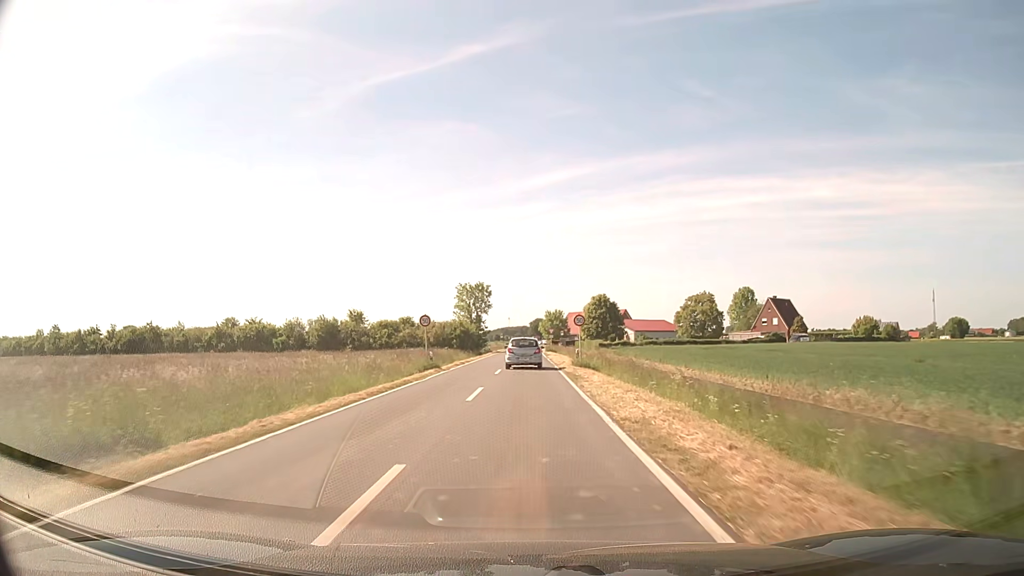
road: secondary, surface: asphalt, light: Day
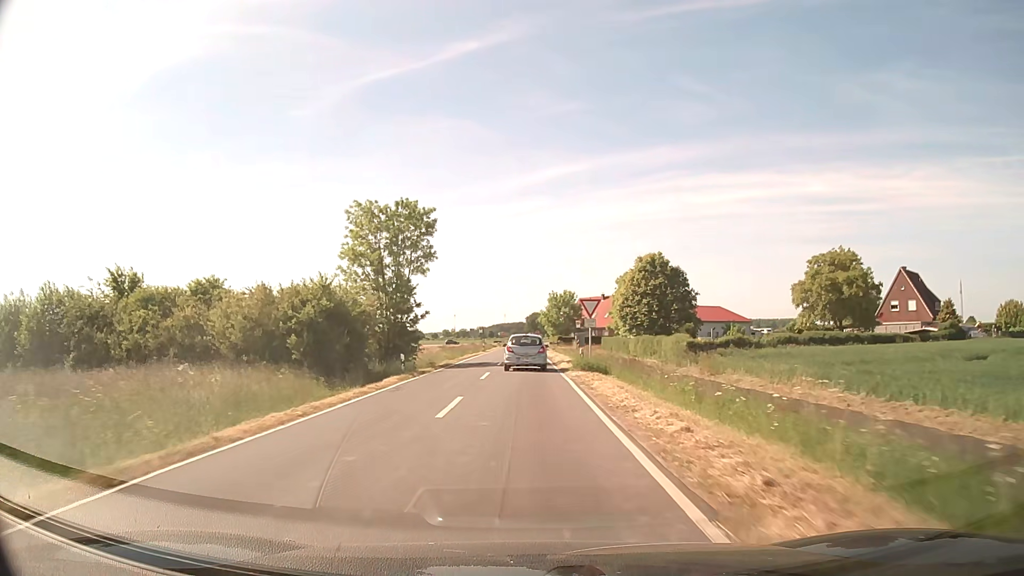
(+0.4, +53.7) m; +1°
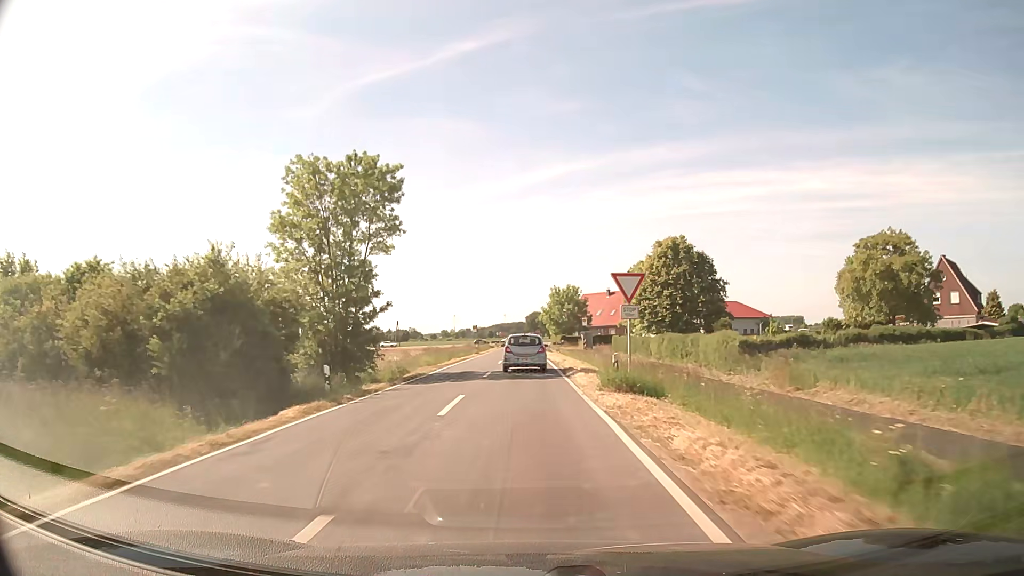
(0.0, +10.2) m; 0°
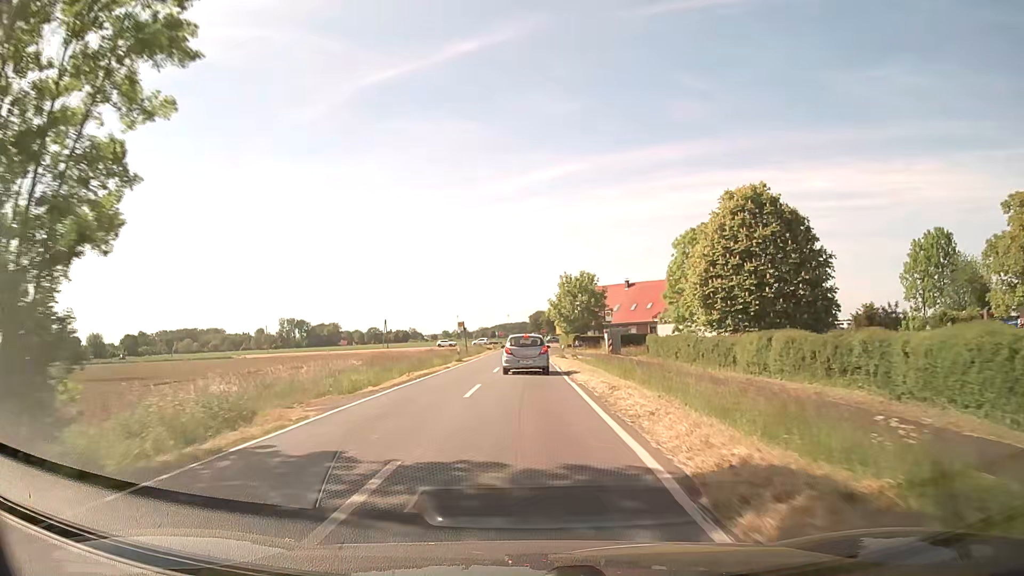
(-0.1, +19.9) m; 0°
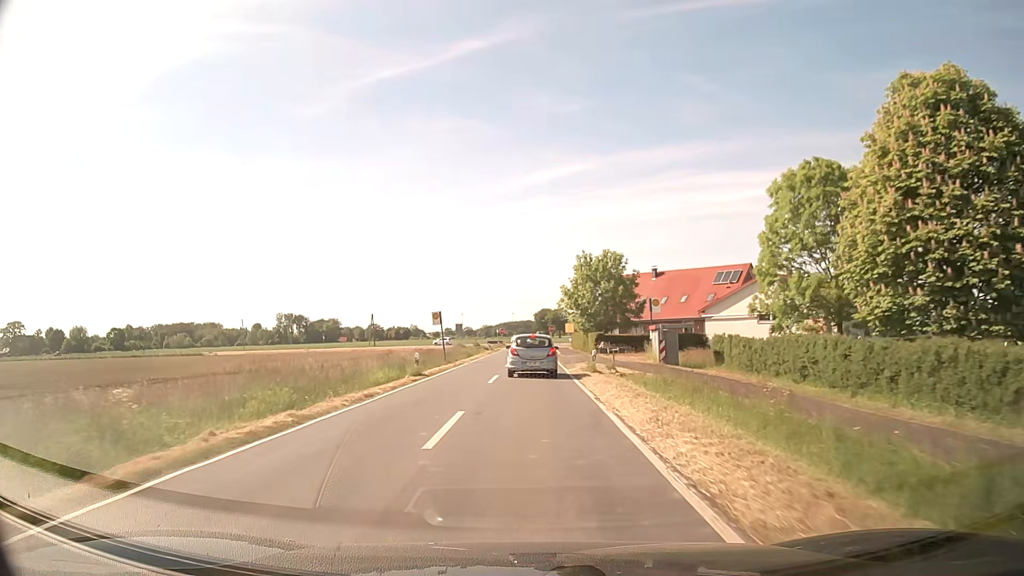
(-0.1, +19.0) m; -1°
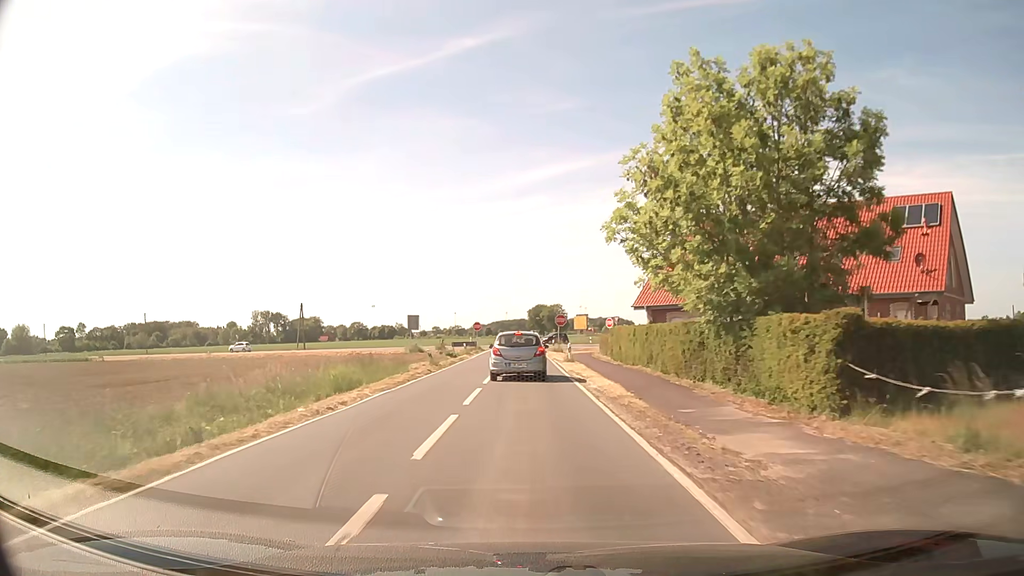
(+0.3, +42.8) m; +1°
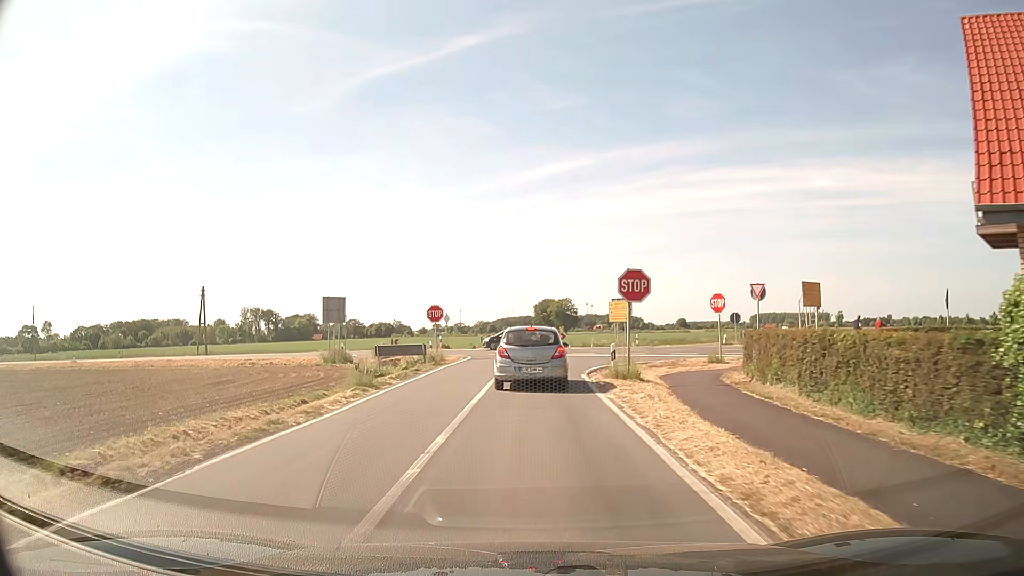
(-0.2, +34.9) m; -1°
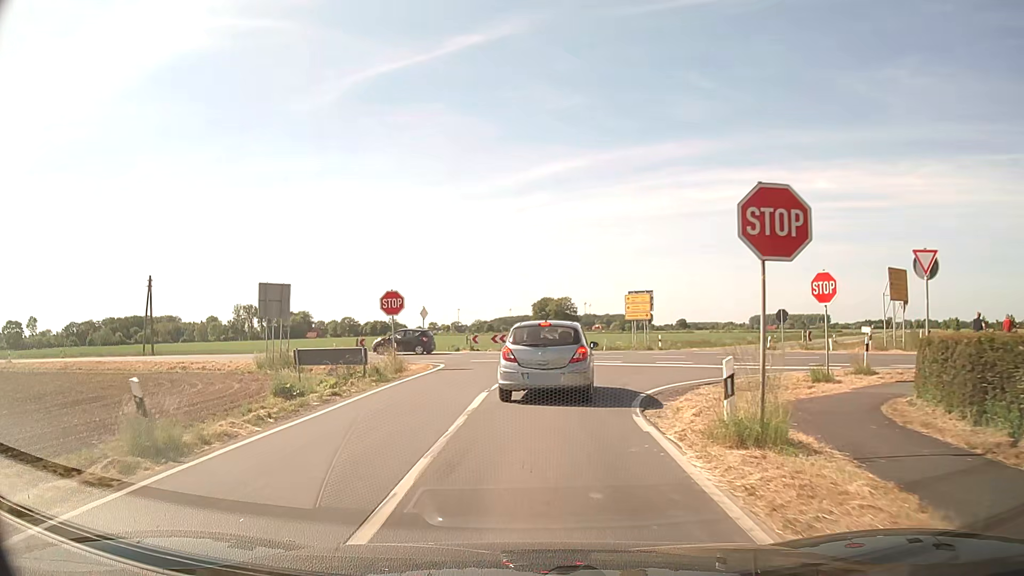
(+0.1, +10.6) m; +1°
